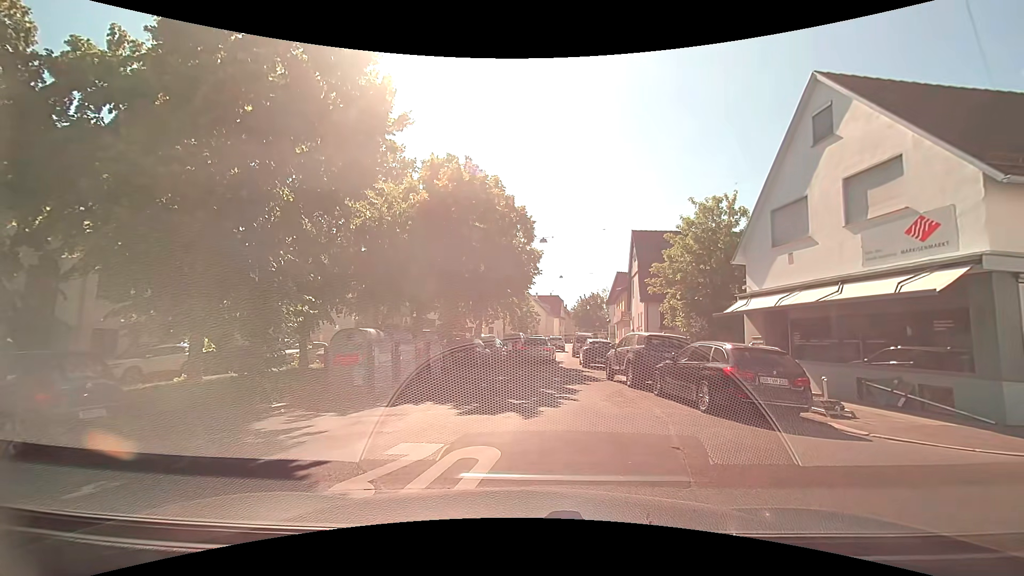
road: residential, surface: asphalt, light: Day
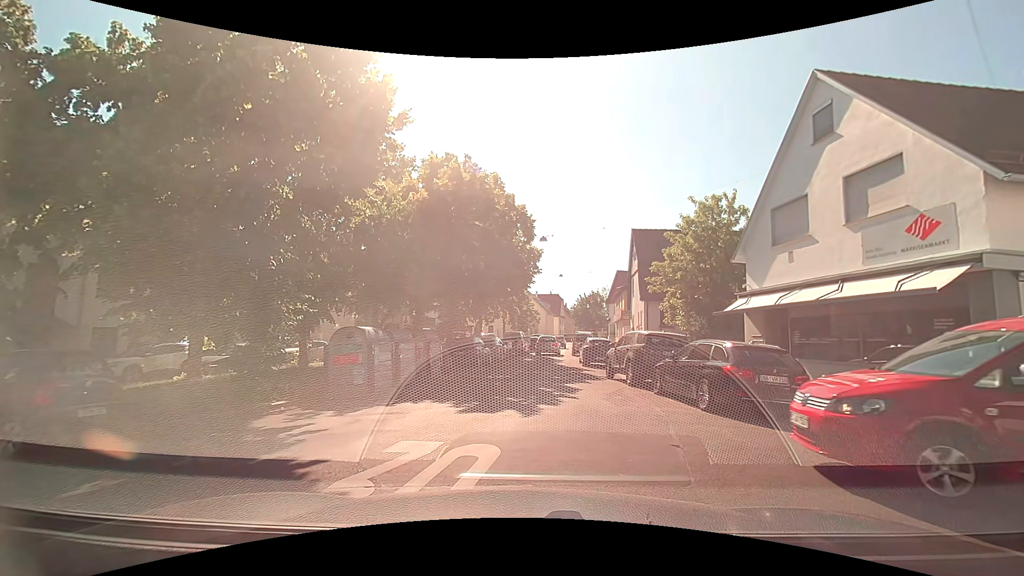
(0.0, +0.1) m; 0°
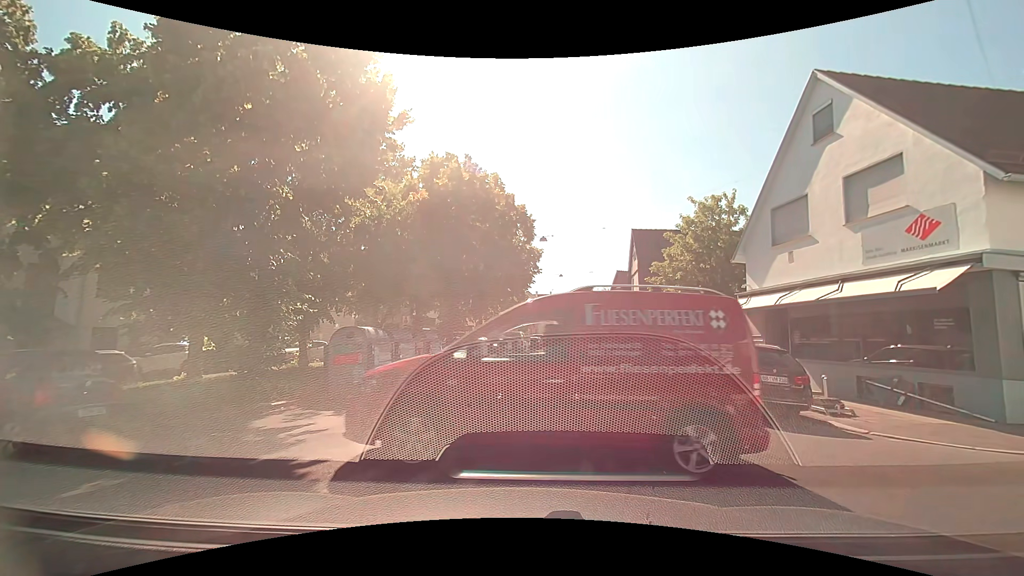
(0.0, 0.0) m; 0°
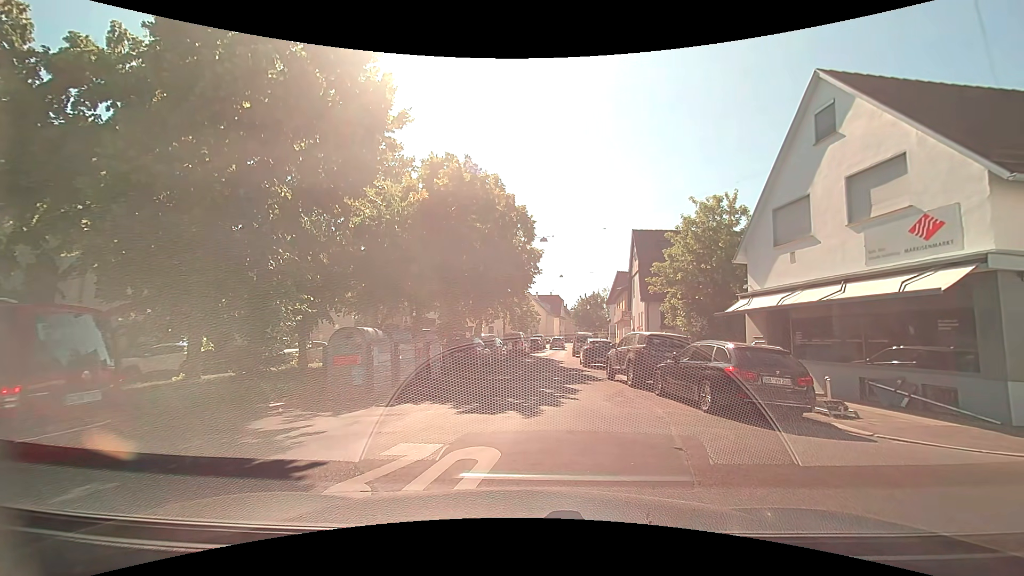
(0.0, +0.1) m; 0°
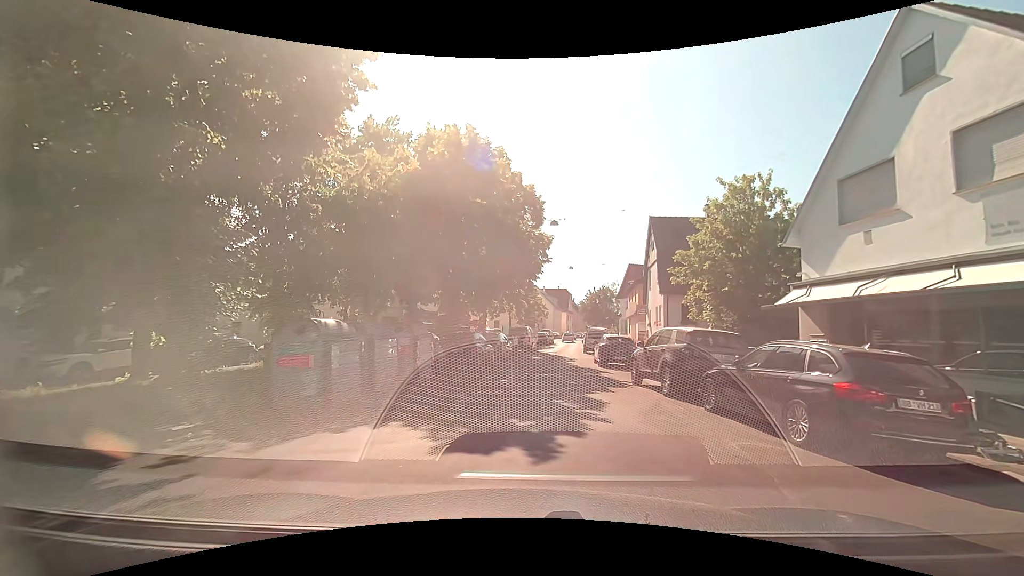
(0.0, +3.1) m; -2°
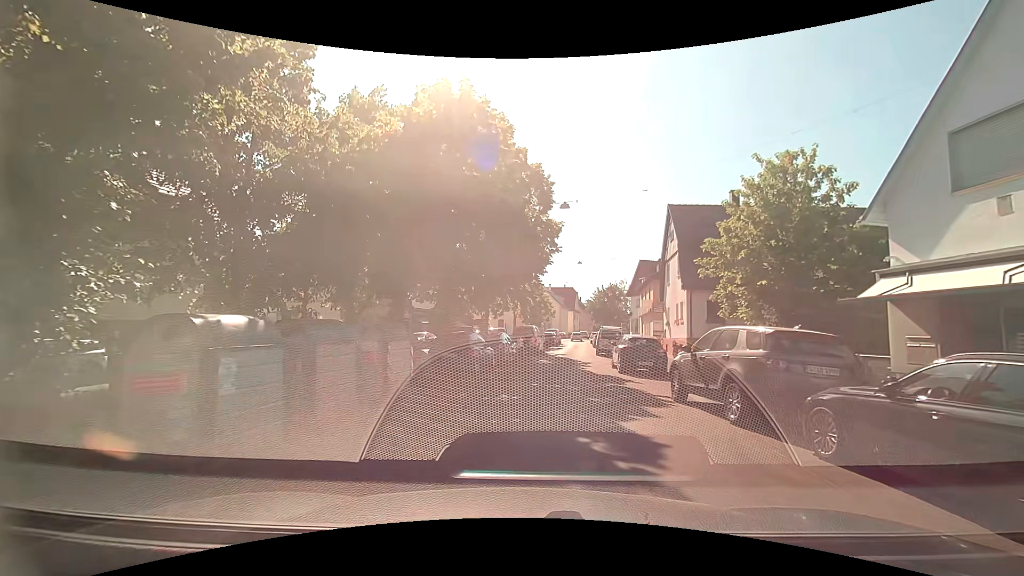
(0.0, +3.6) m; -1°
(0, +10) (+1, +20) (+3, +30) (+4, +40) (+5, +50) (+6, +60) (+7, +70) (+9, +79) (+10, +89) (+11, +99) m
